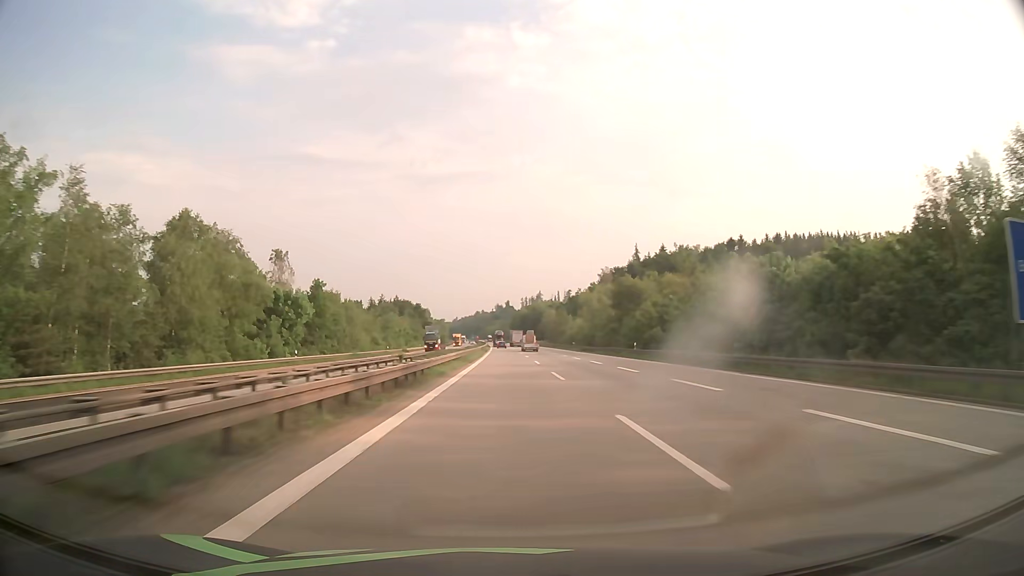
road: motorway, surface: asphalt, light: Day
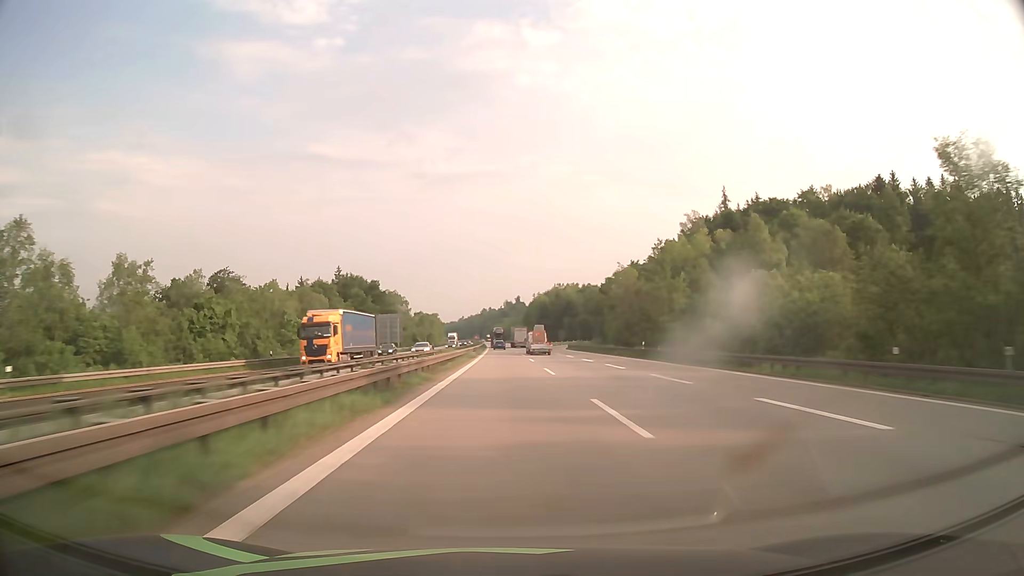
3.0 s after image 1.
(-0.7, +104.5) m; -1°
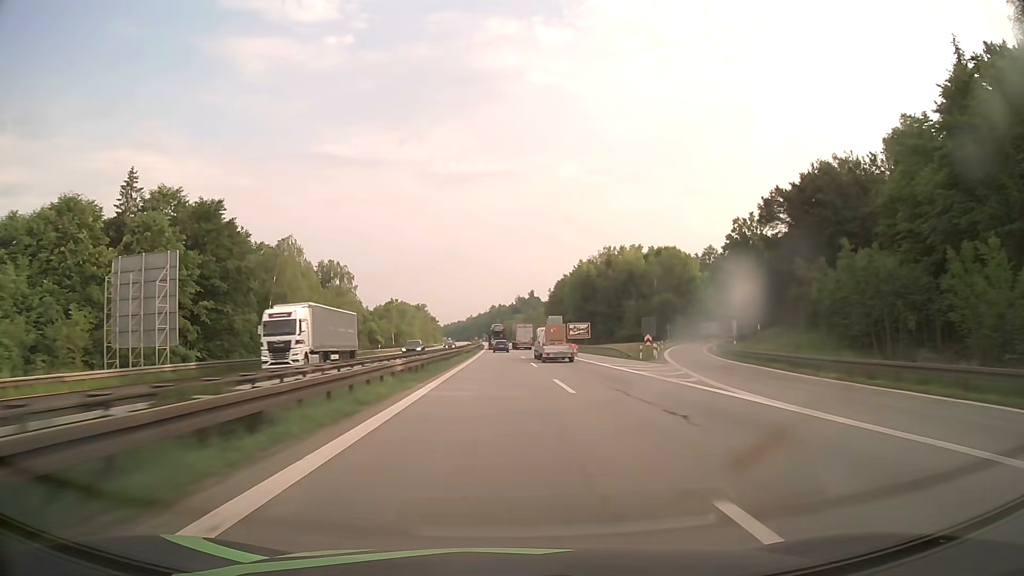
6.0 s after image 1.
(-0.9, +99.5) m; -1°
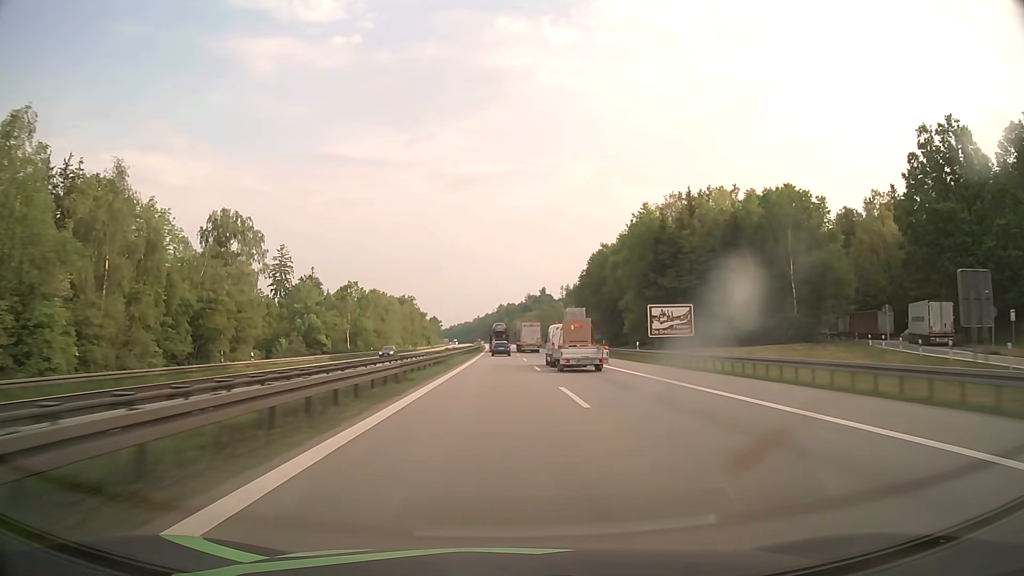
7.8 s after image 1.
(-0.2, +57.3) m; -1°
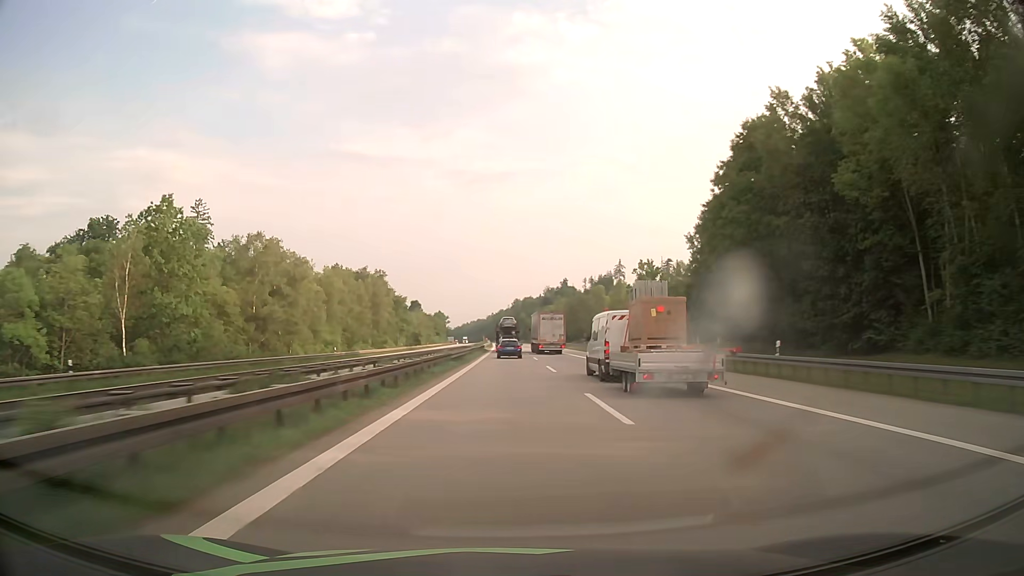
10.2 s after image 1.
(-0.8, +74.6) m; -1°
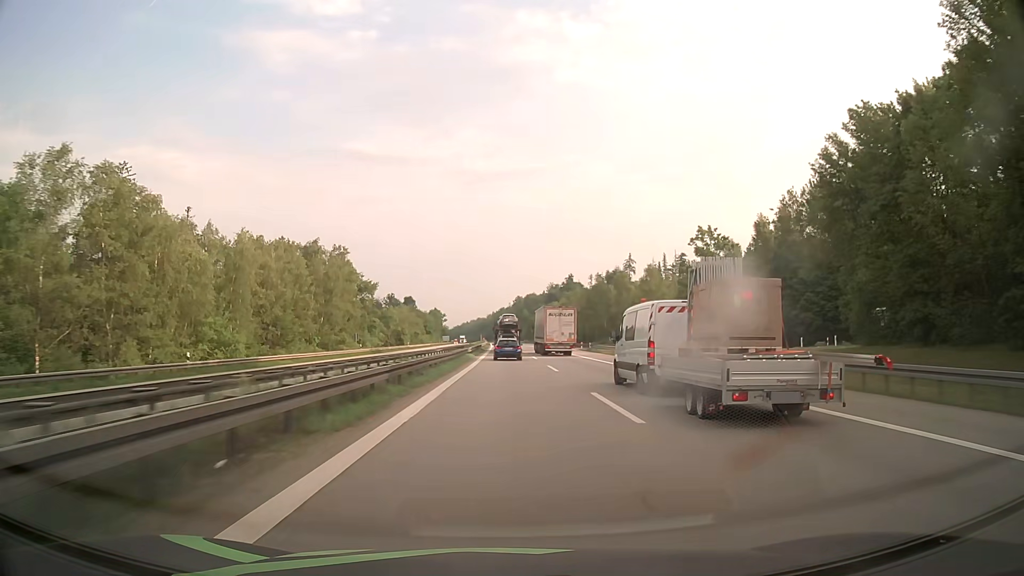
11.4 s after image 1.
(-0.1, +35.5) m; 0°
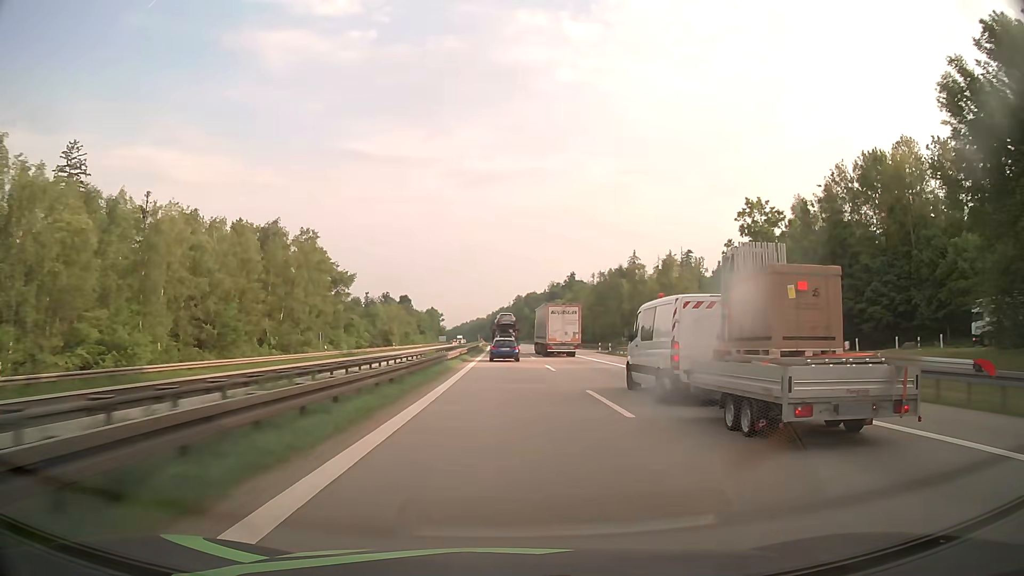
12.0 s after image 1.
(0.0, +17.2) m; 0°
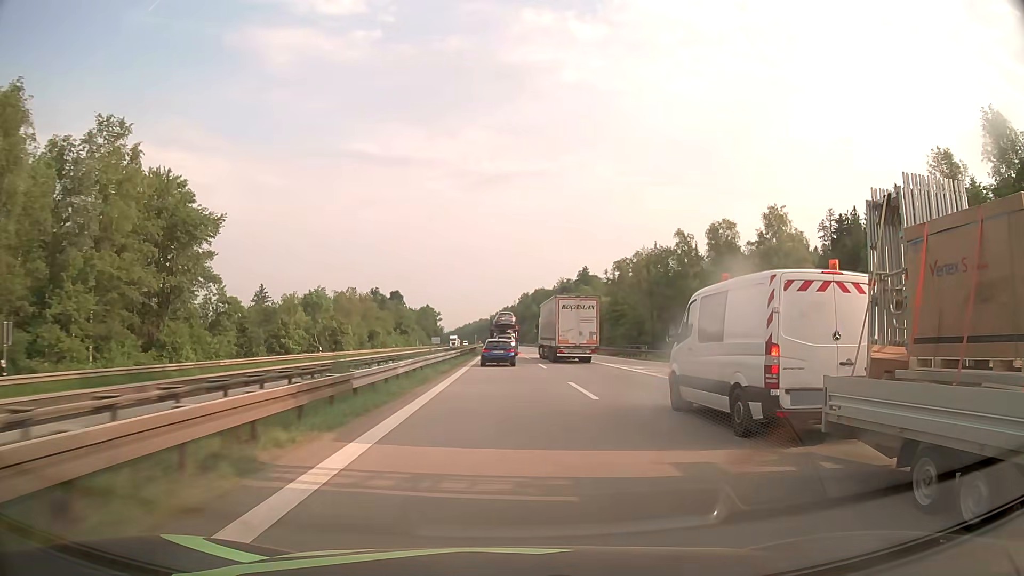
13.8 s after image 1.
(-0.2, +49.8) m; 0°
(0, +10) (0, +20) (0, +30) (0, +40) (0, +50) (0, +60) (-1, +70) (-1, +80) (-1, +90) (-1, +100) m
